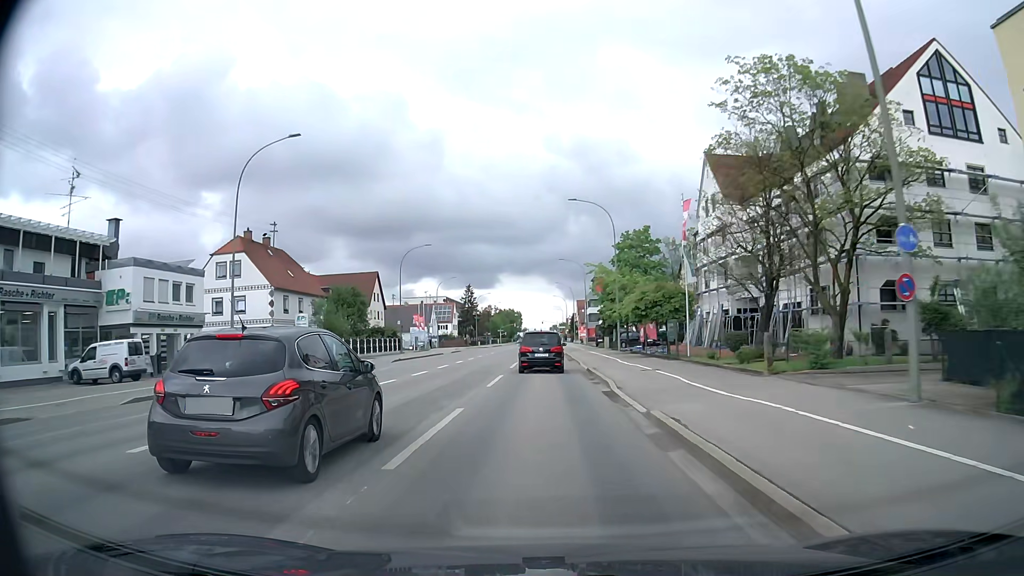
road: tertiary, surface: asphalt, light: Day
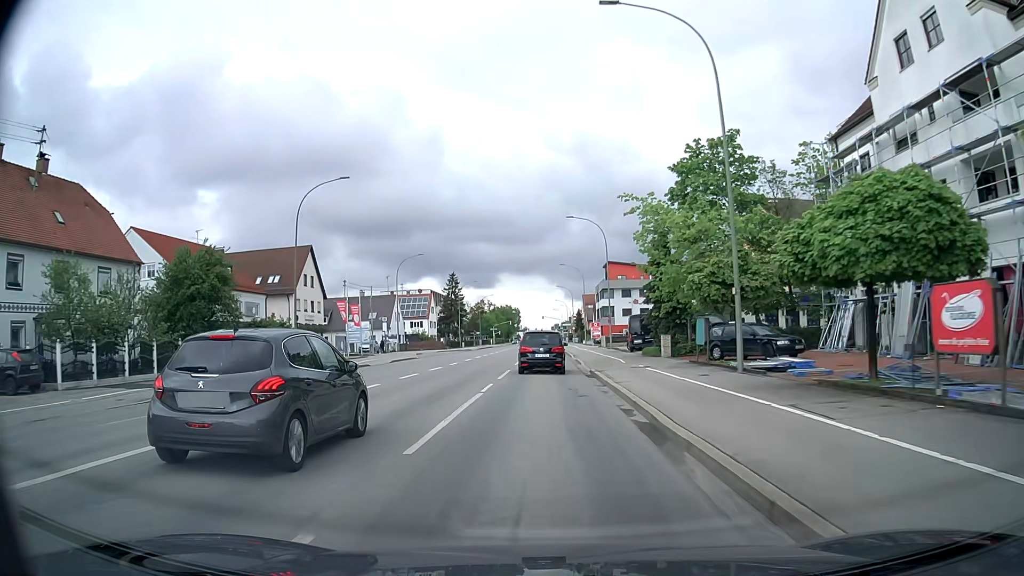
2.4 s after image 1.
(-0.1, +32.3) m; 0°
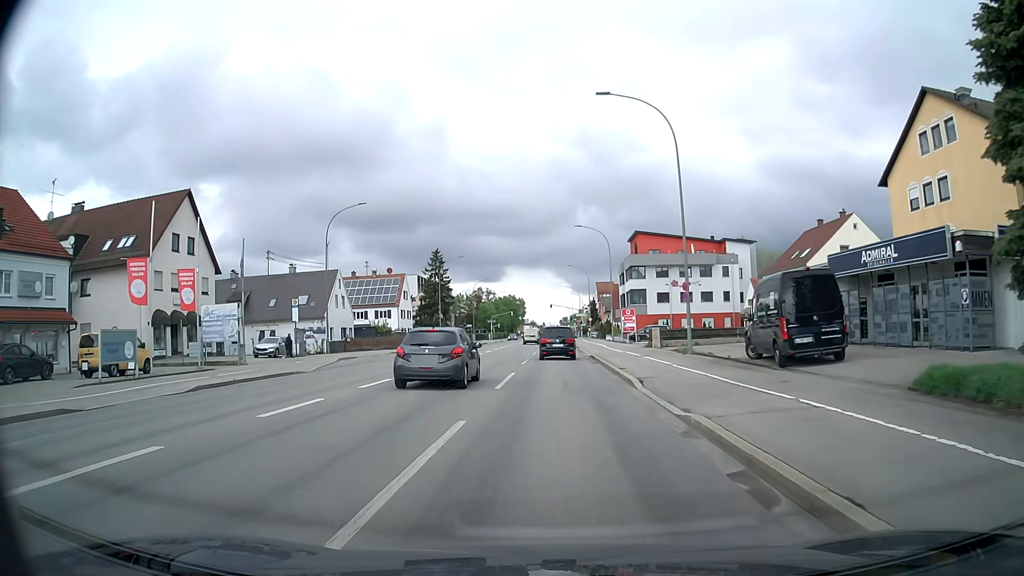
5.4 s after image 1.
(-0.2, +29.9) m; -1°
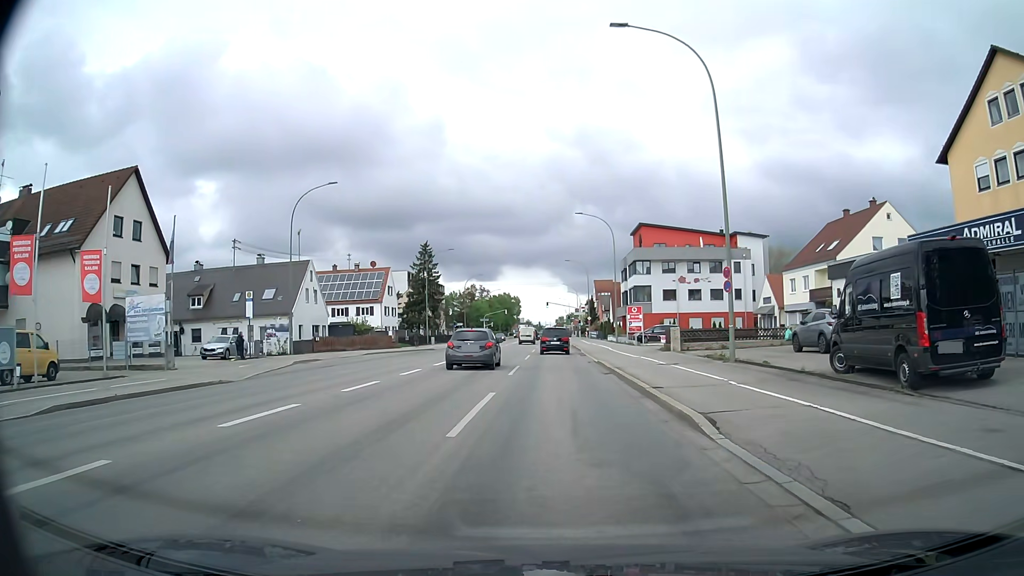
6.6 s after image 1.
(0.0, +7.1) m; 0°
